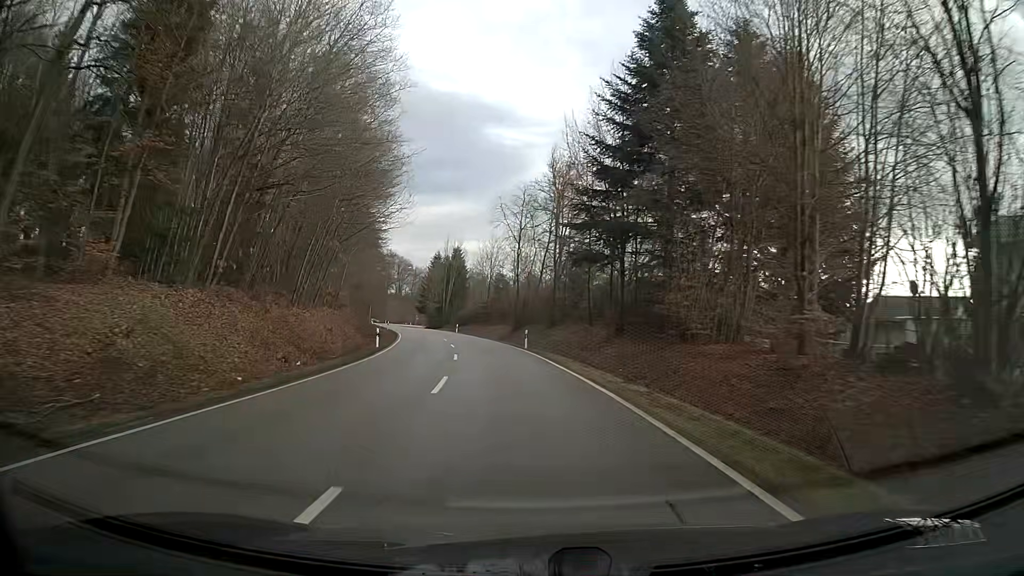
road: secondary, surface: asphalt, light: Day
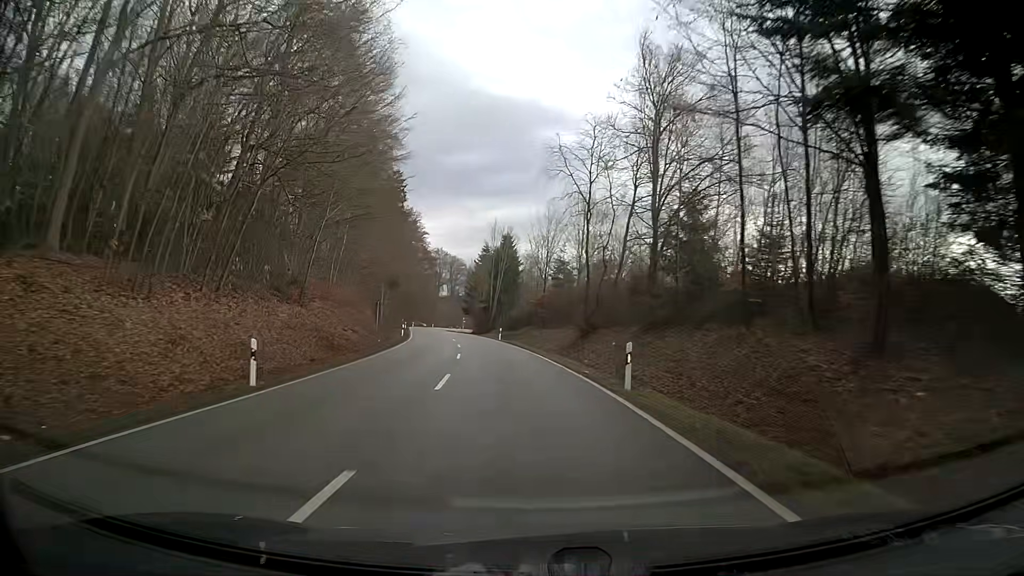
(-1.0, +23.5) m; -5°
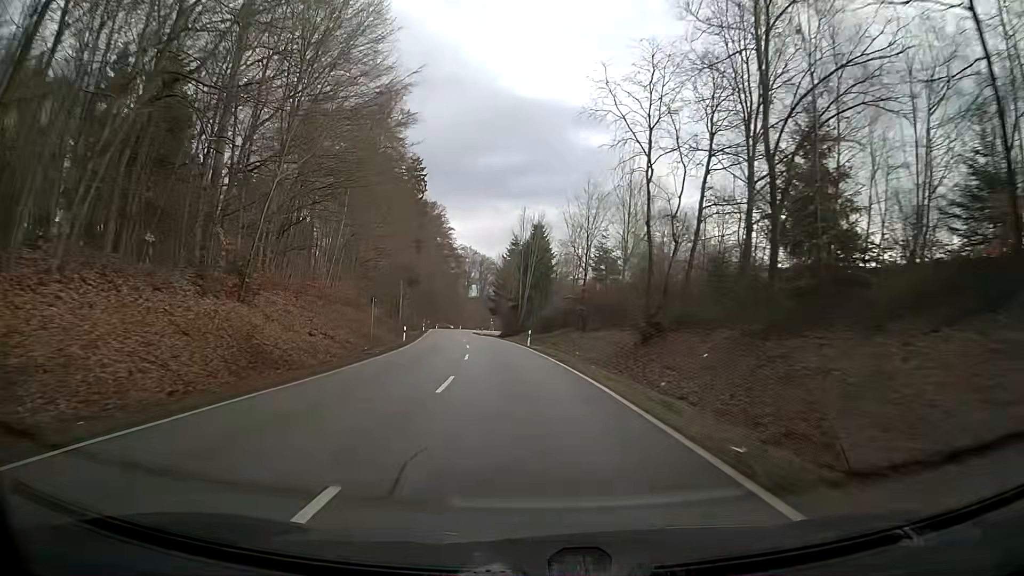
(-0.3, +12.6) m; -3°
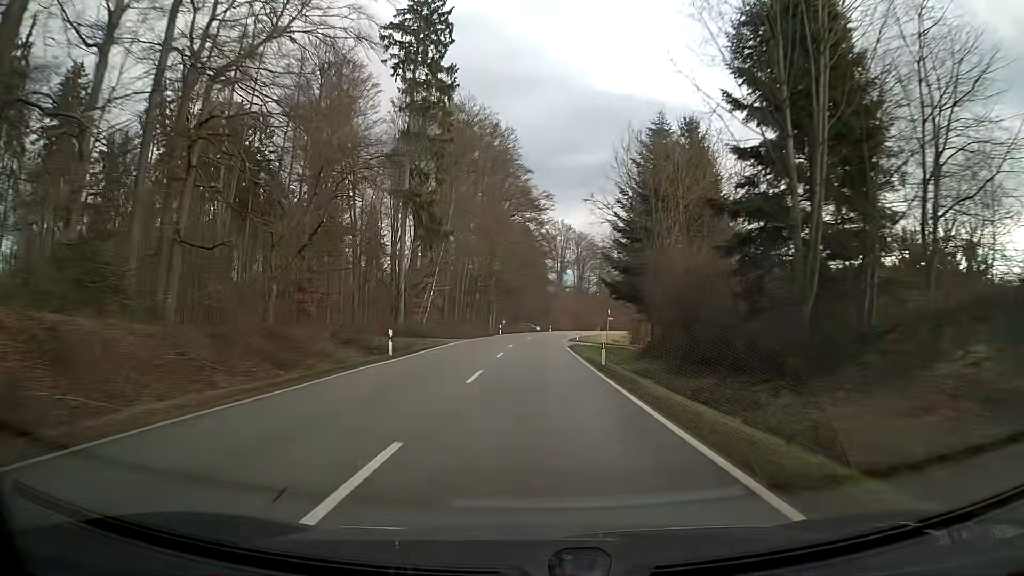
(-5.7, +69.8) m; -7°
